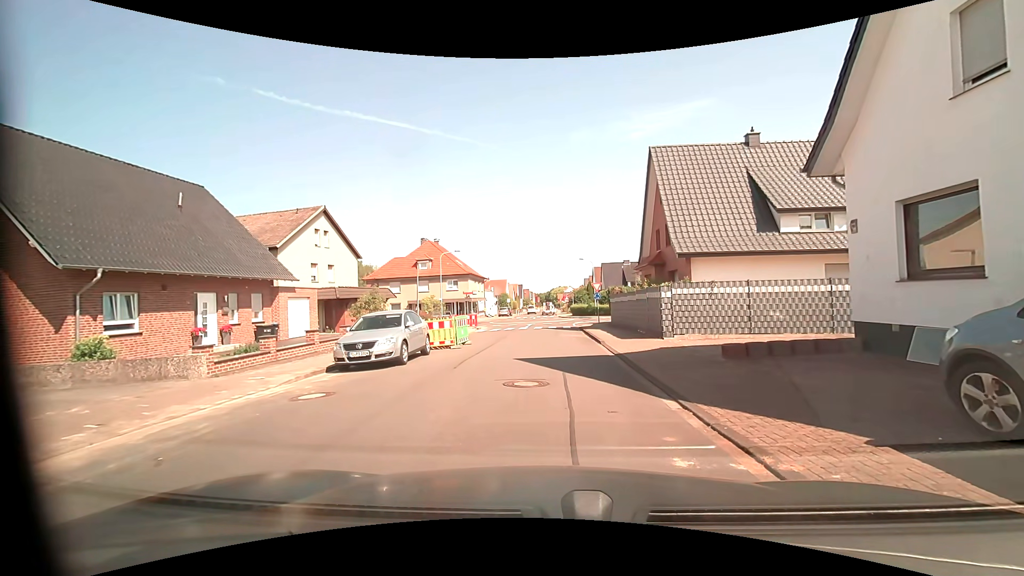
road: residential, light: Day
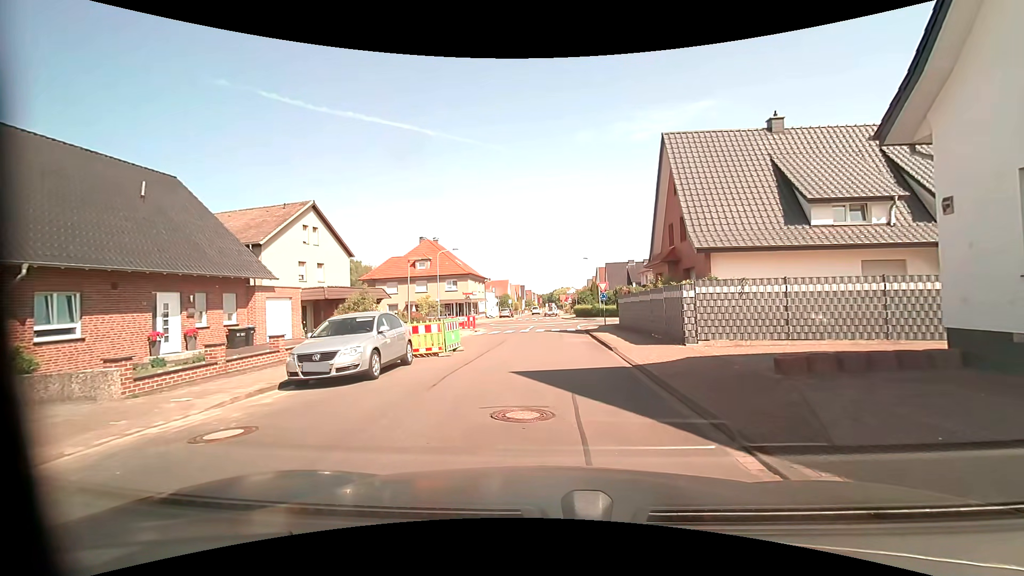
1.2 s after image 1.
(+0.1, +2.5) m; +1°
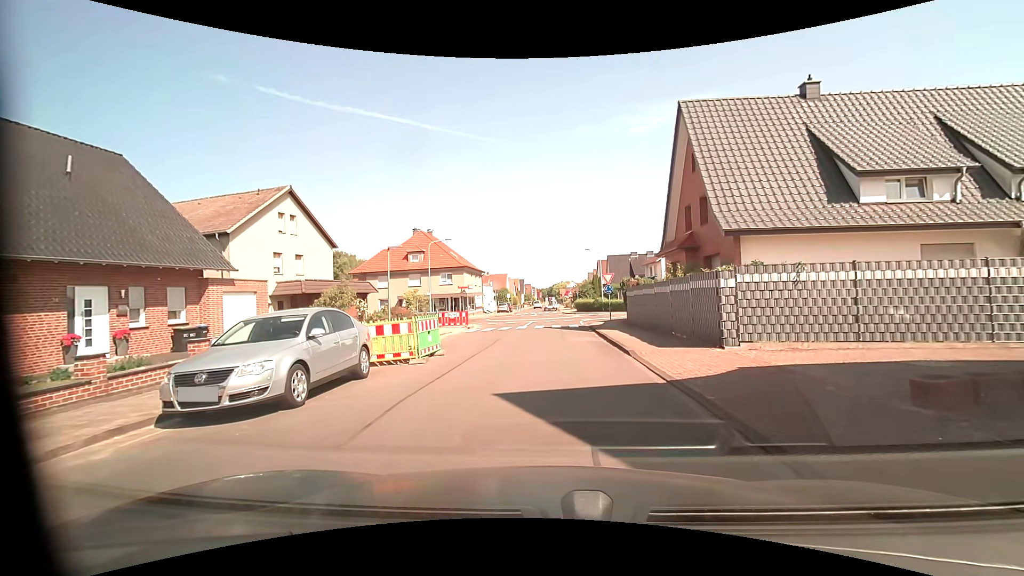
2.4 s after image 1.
(0.0, +3.4) m; 0°
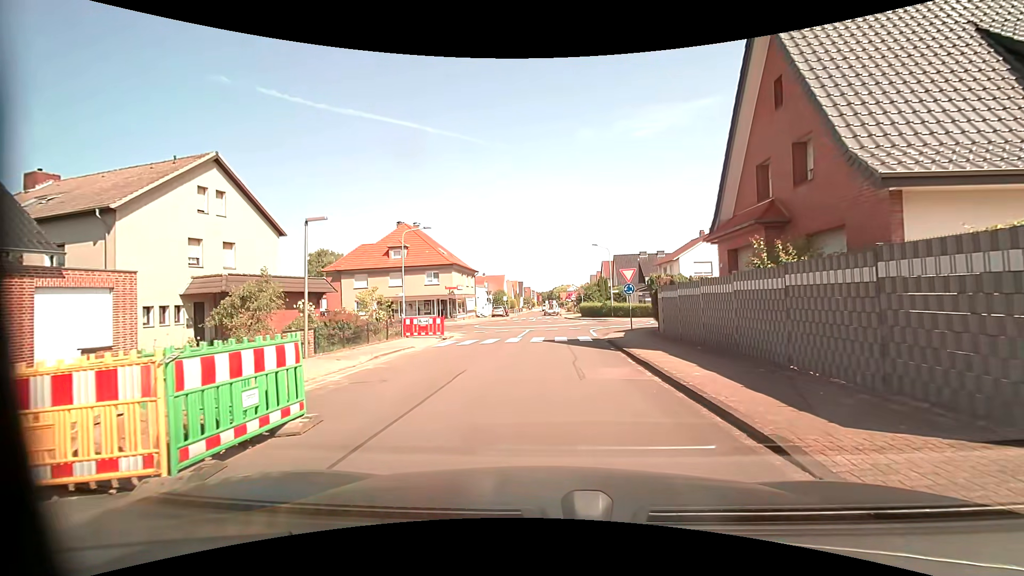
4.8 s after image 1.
(0.0, +8.2) m; 0°
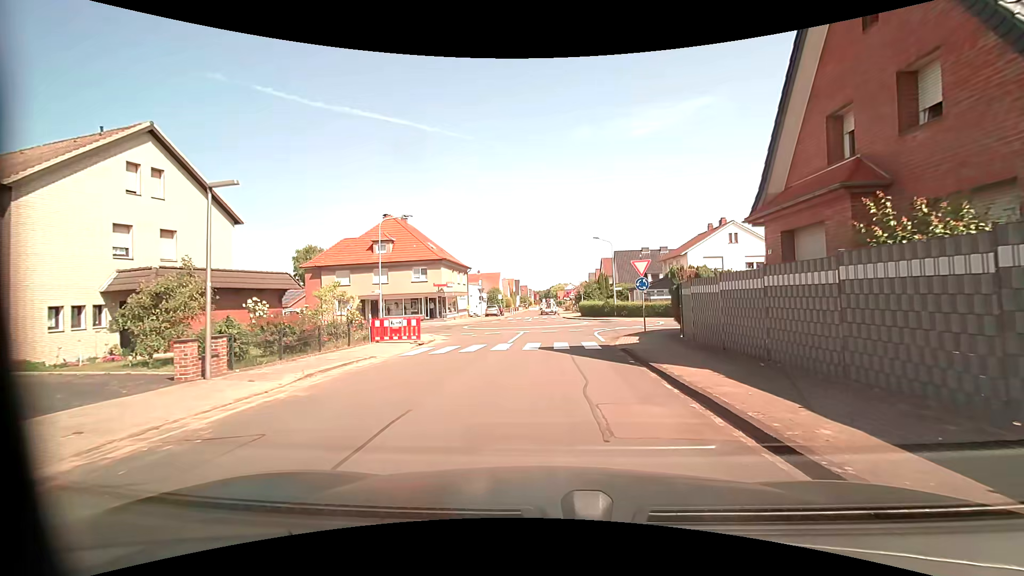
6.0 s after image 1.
(0.0, +4.3) m; 0°
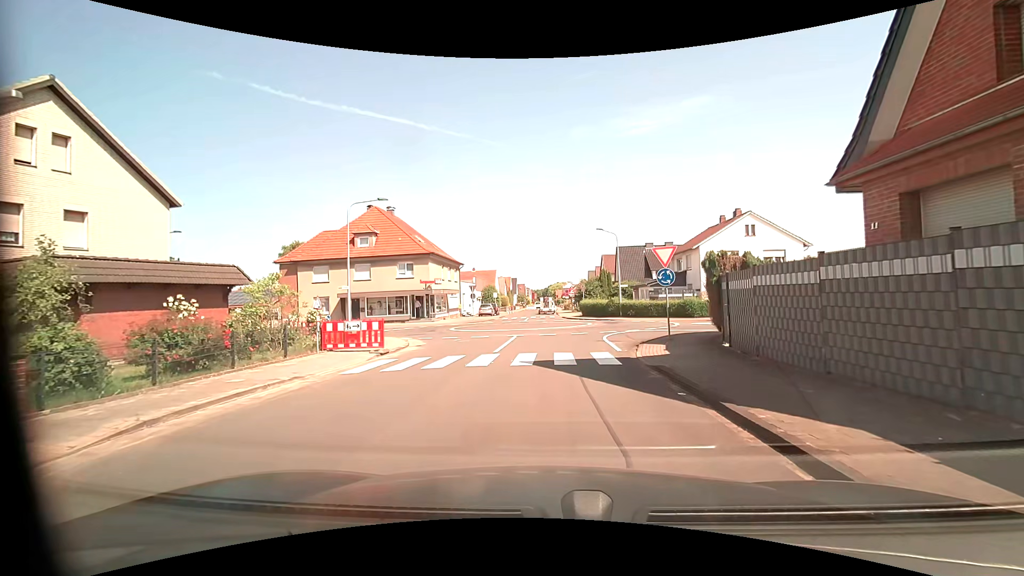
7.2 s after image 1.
(0.0, +4.6) m; 0°
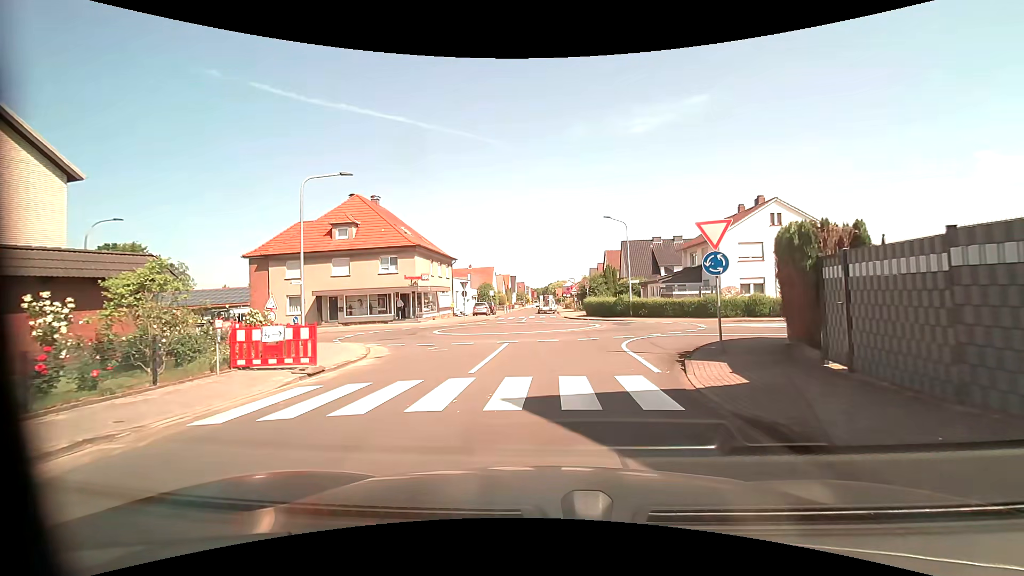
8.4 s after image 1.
(0.0, +5.0) m; -1°
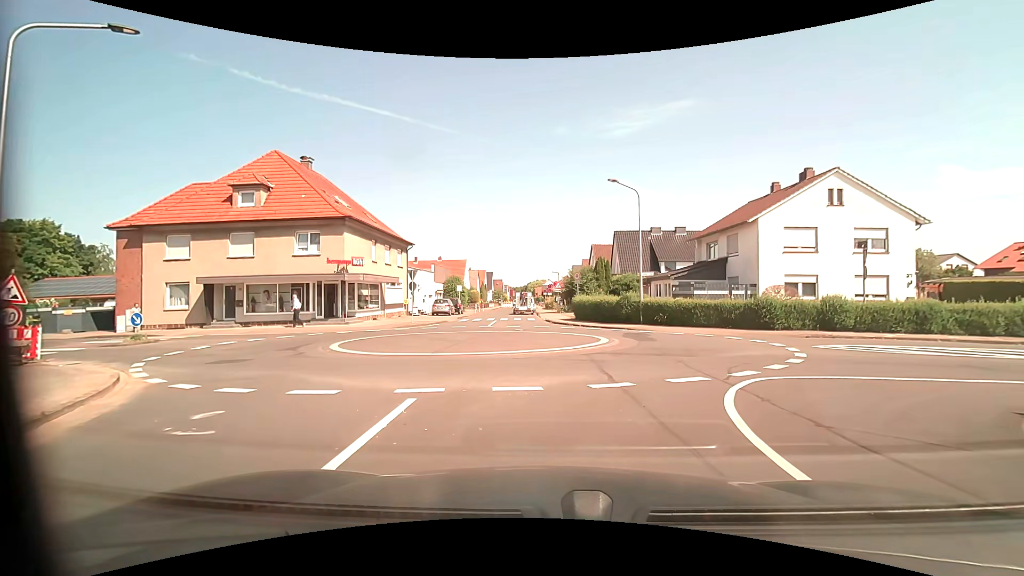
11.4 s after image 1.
(+0.2, +10.9) m; +2°
